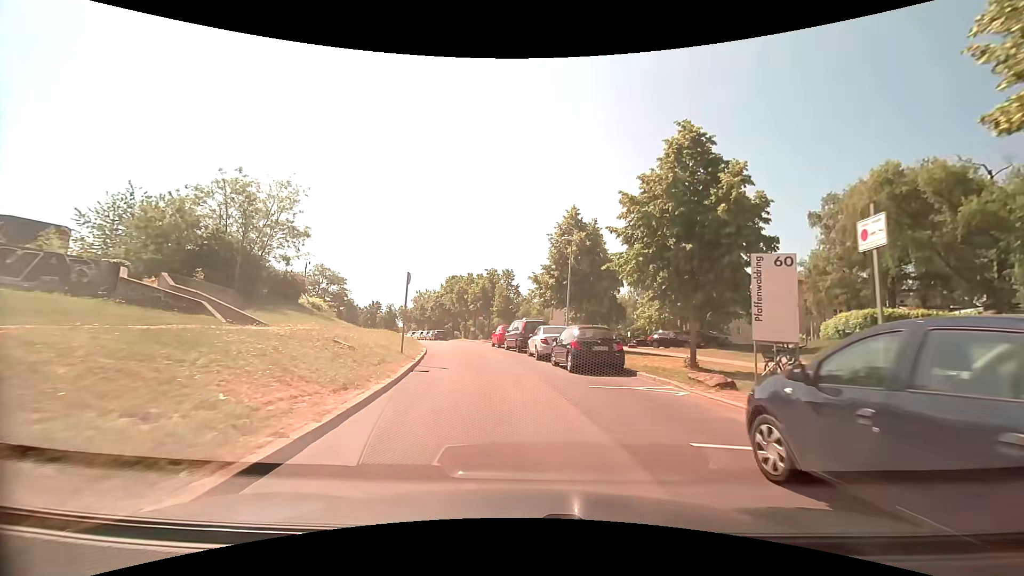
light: Day
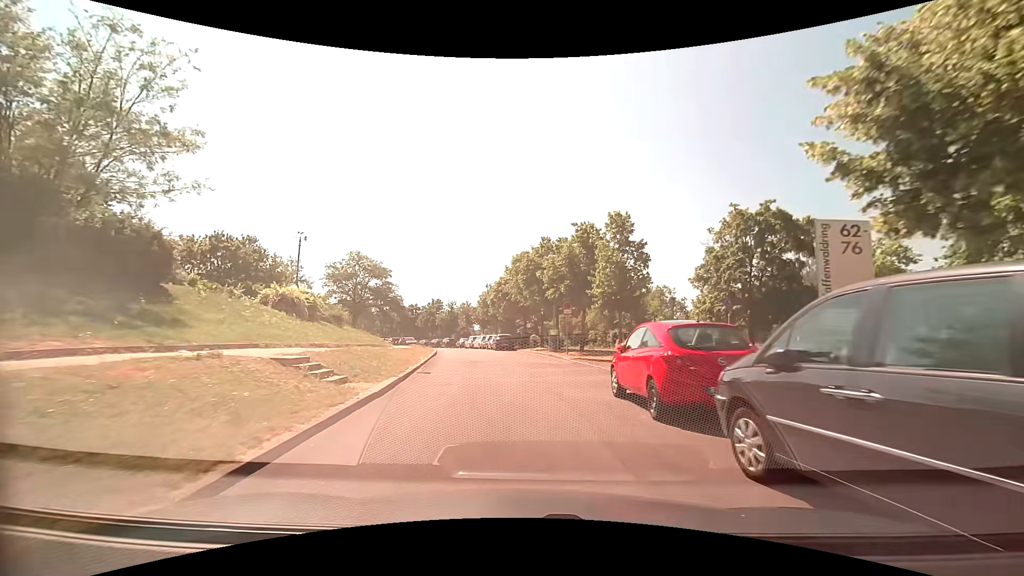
(-2.1, +24.4) m; -10°
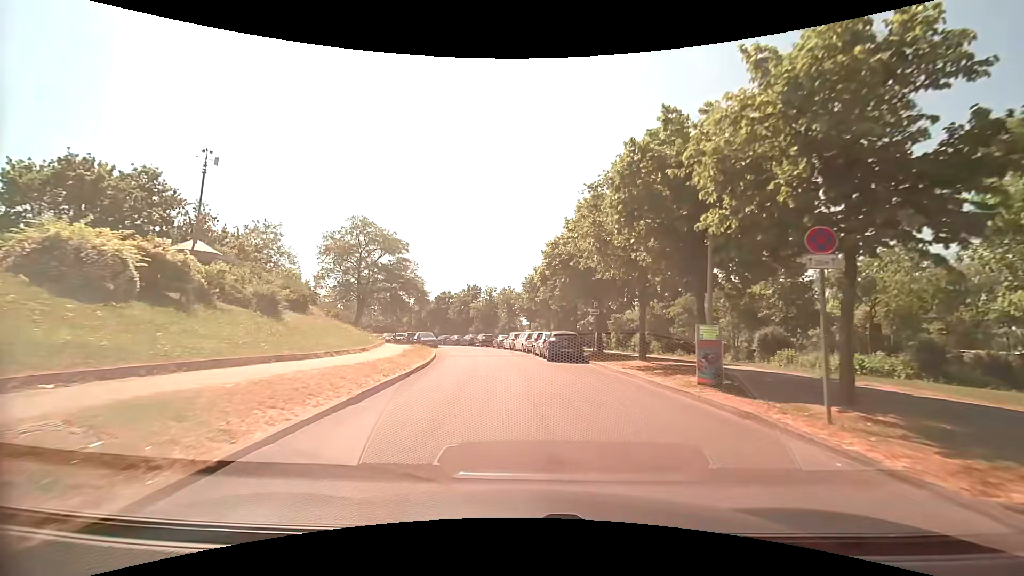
(-1.1, +19.7) m; -5°
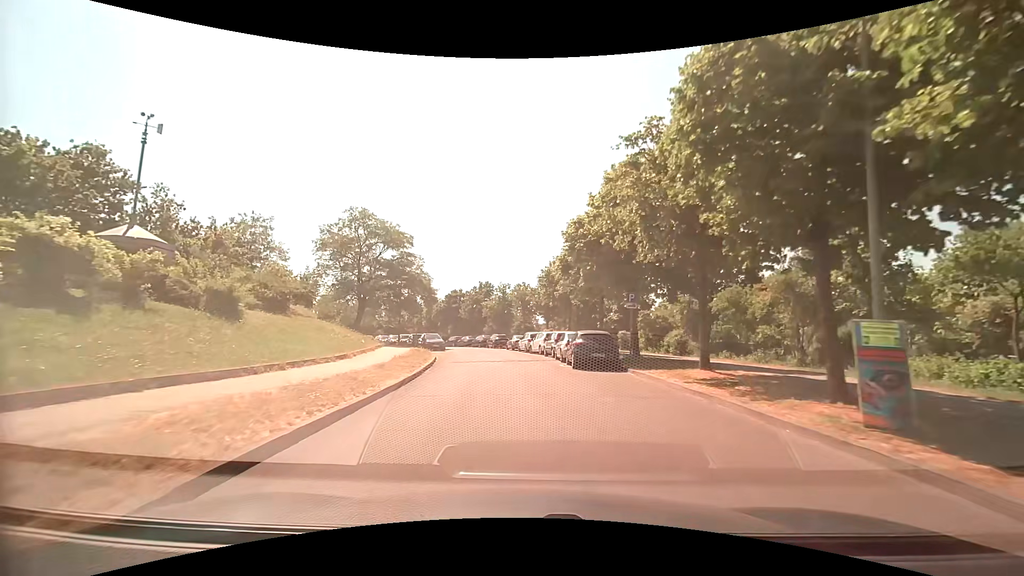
(-0.1, +5.0) m; -2°
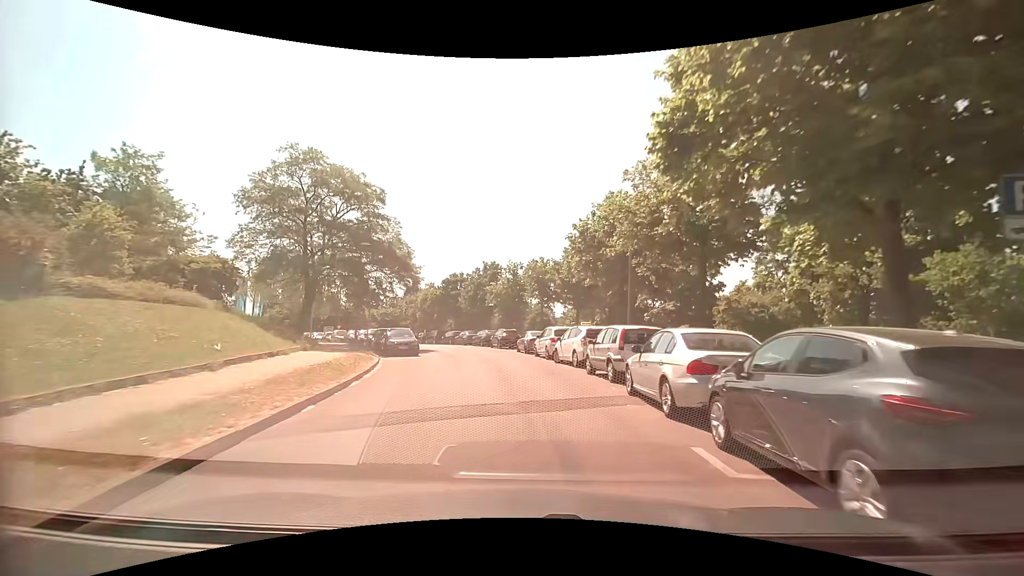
(-0.3, +15.4) m; -1°
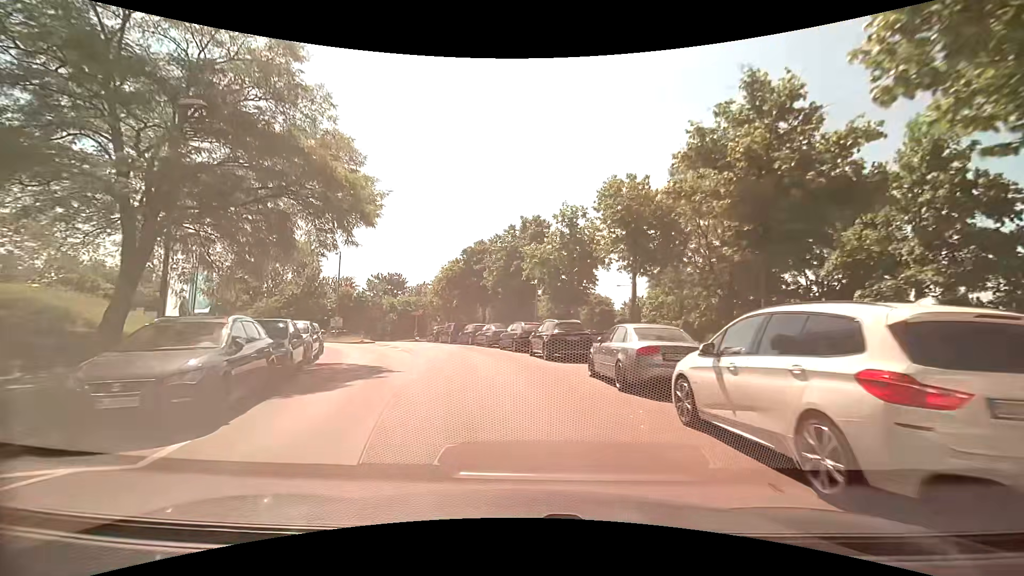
(-0.8, +20.0) m; -5°
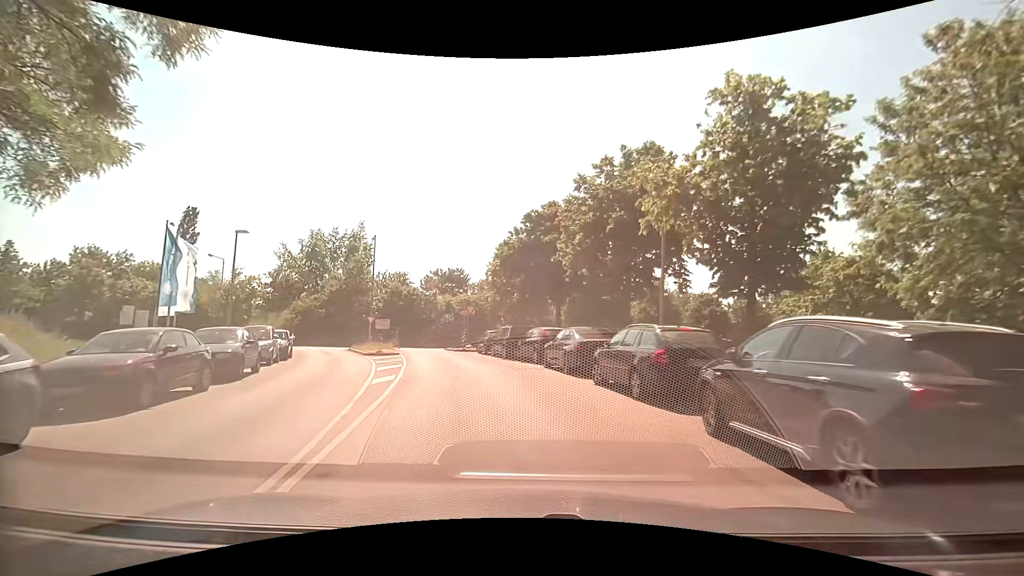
(-1.0, +14.4) m; -8°
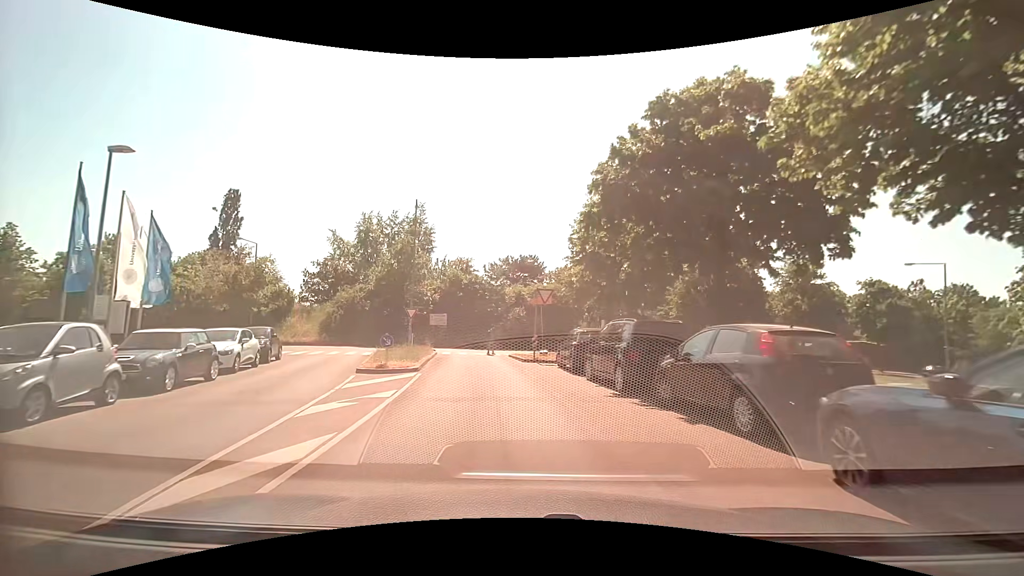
(-1.2, +13.0) m; -9°
